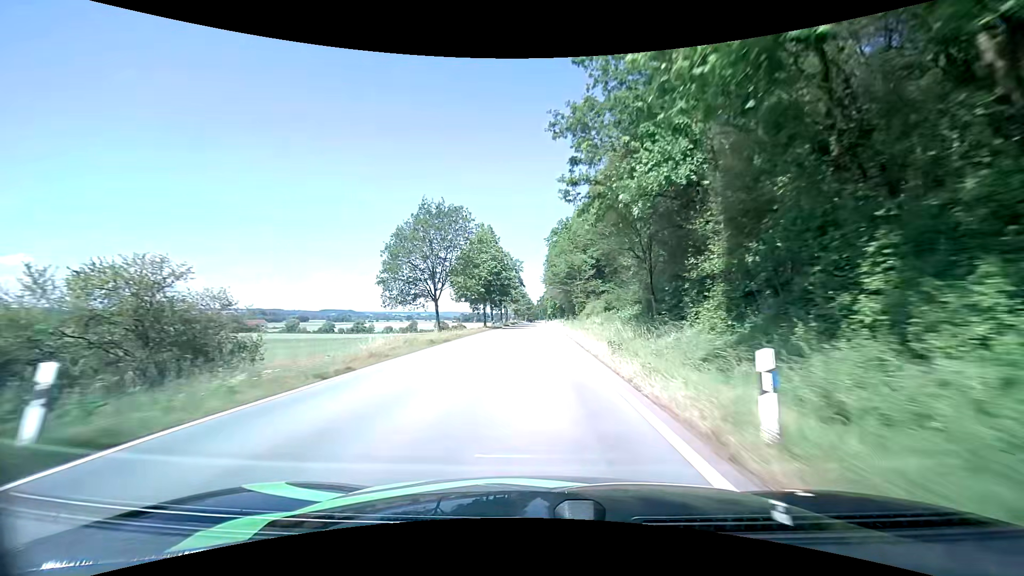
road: tertiary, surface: asphalt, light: Day
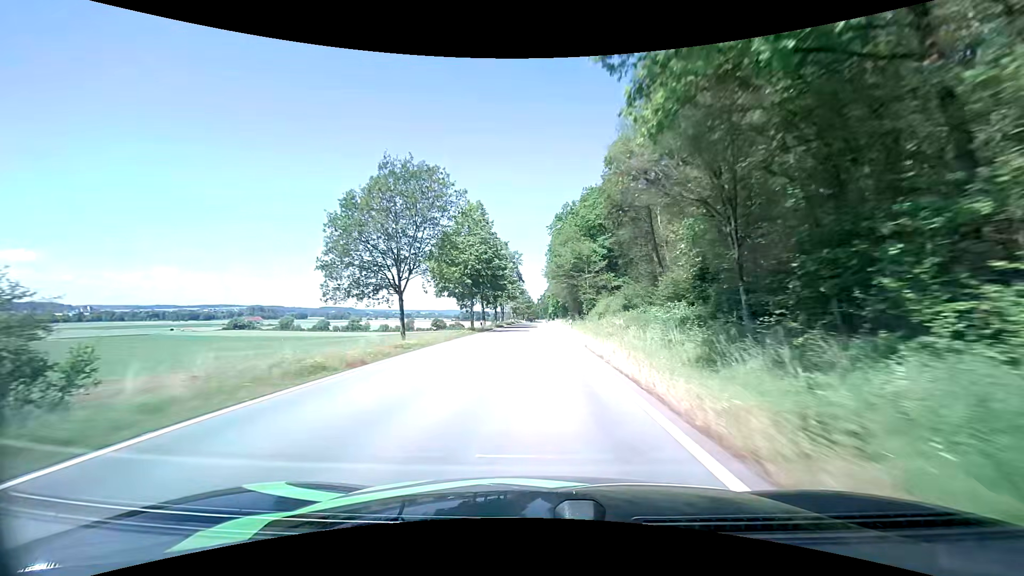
(0.0, +13.1) m; 0°
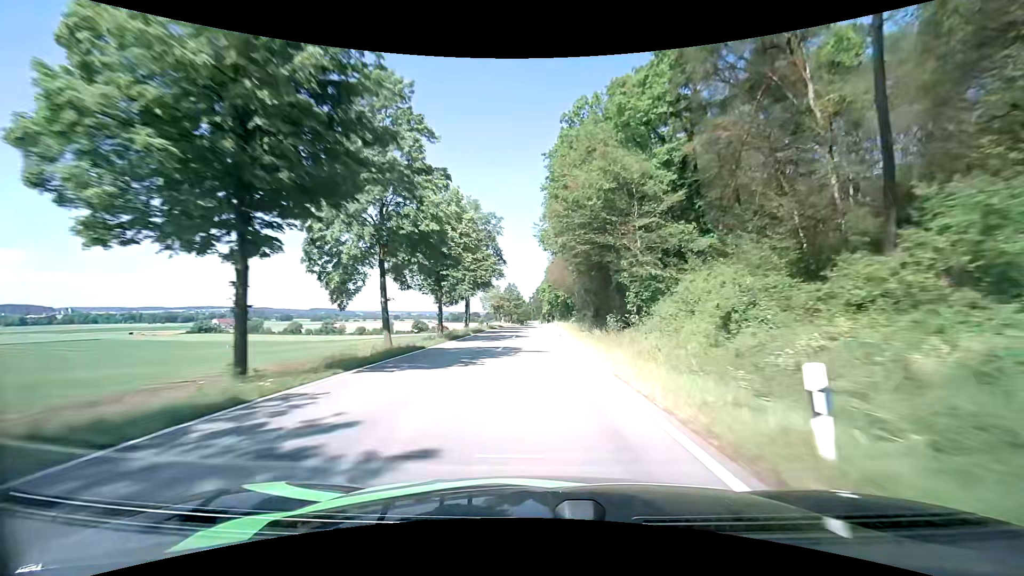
(+0.3, +39.8) m; +1°
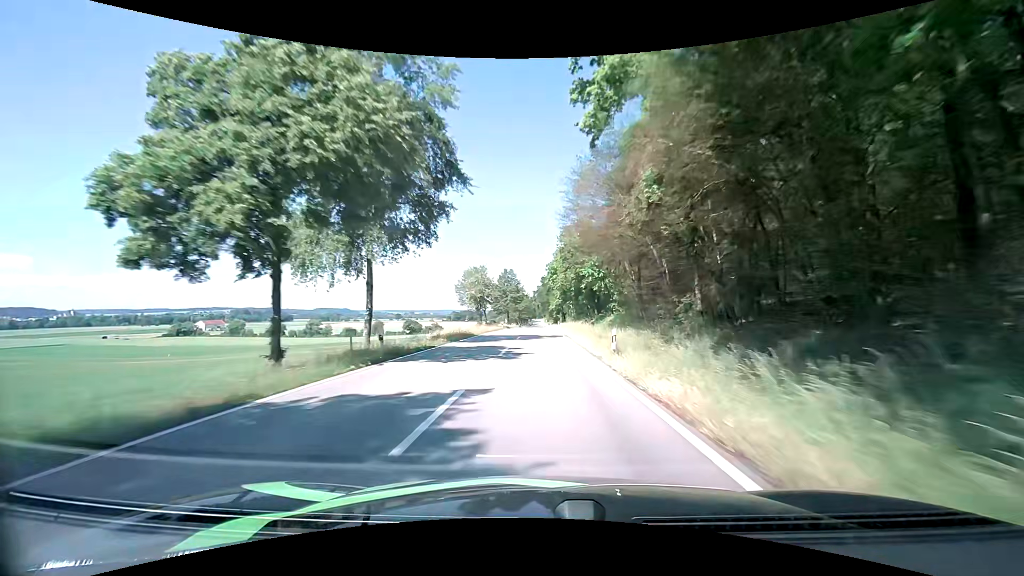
(-0.1, +39.6) m; -1°
(0, +10) (0, +20) (0, +30) (0, +40) (0, +50) (0, +60) (0, +70) (+1, +80) (+1, +90) (+1, +100) m
